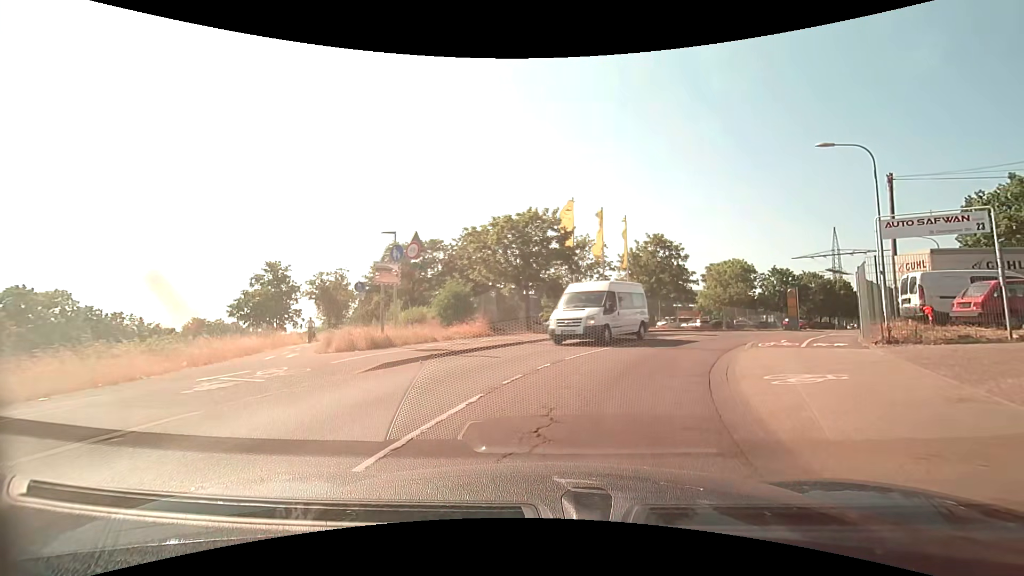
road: tertiary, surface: asphalt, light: Day
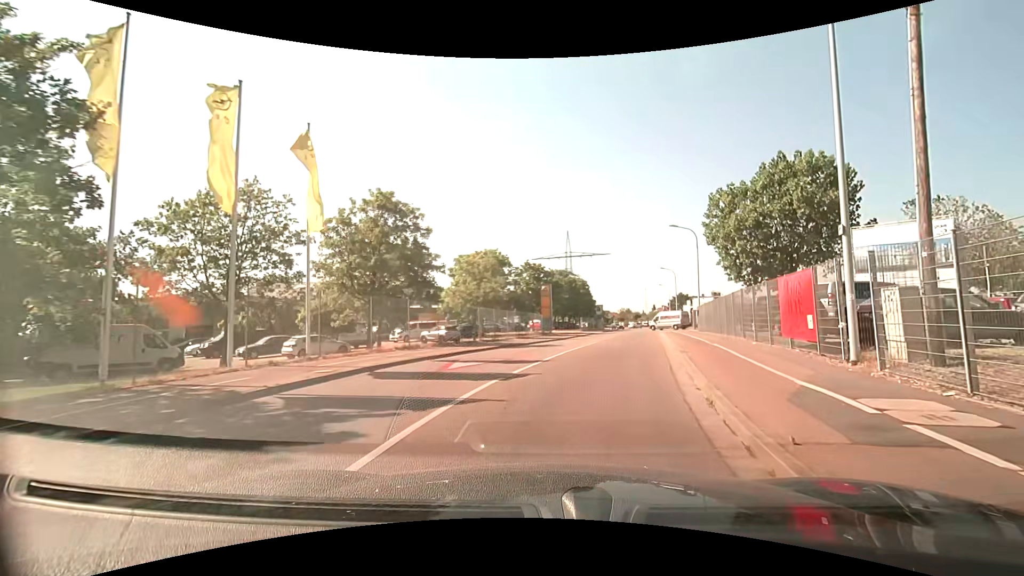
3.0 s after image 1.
(+4.7, +18.0) m; +29°
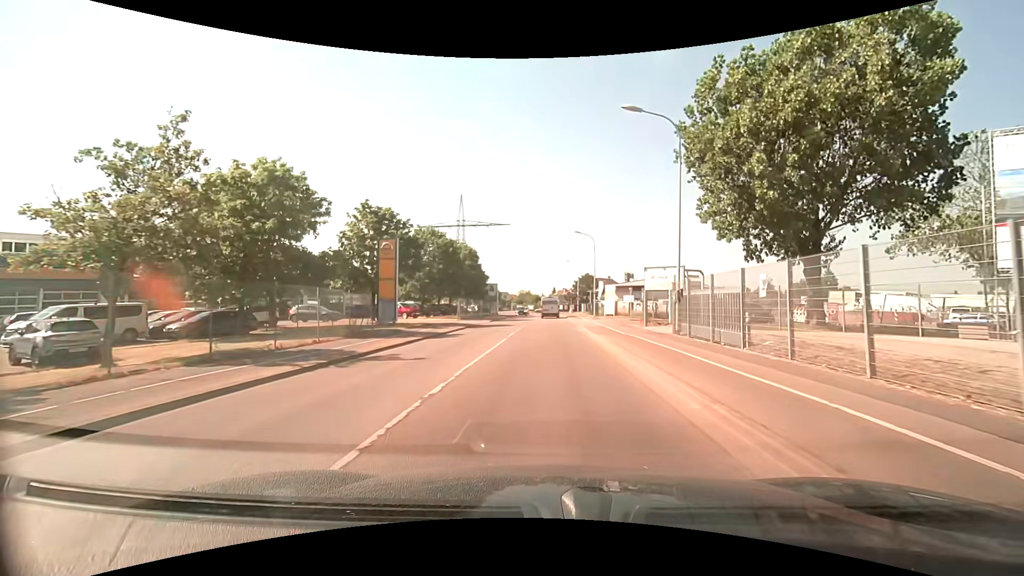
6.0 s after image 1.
(+3.4, +25.3) m; +10°
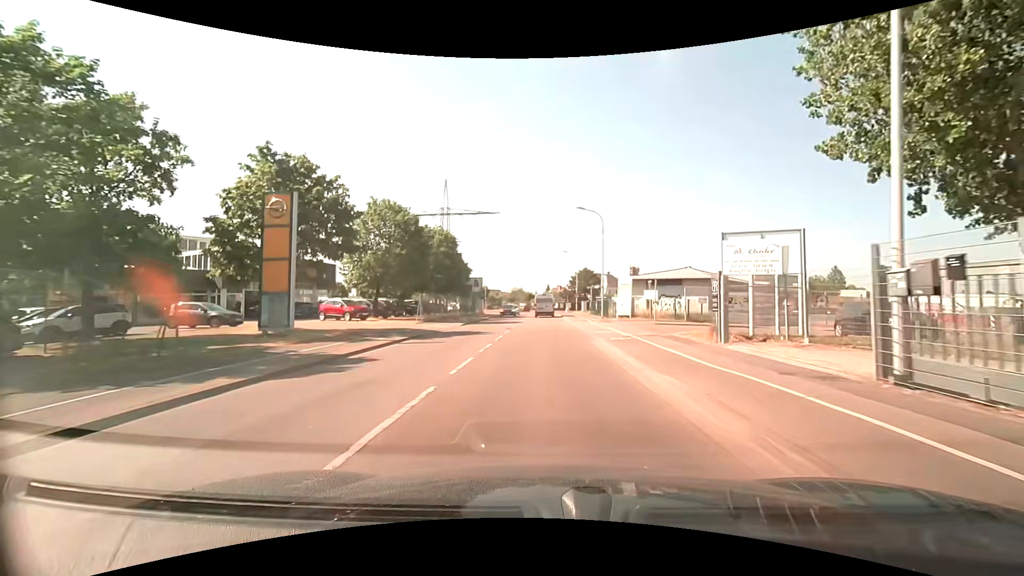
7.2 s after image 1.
(+0.1, +12.8) m; +1°
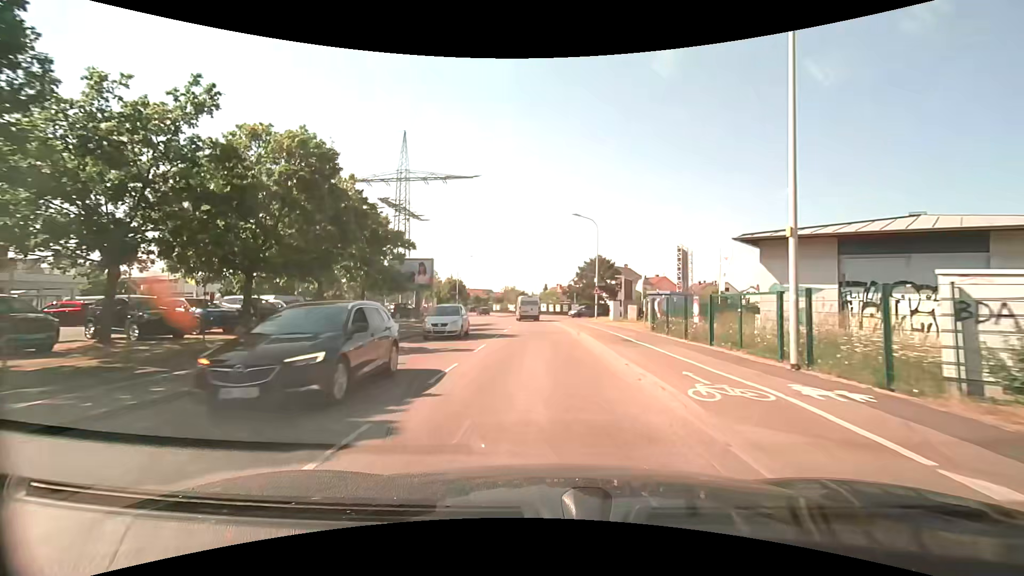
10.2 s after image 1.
(+0.3, +32.2) m; +1°
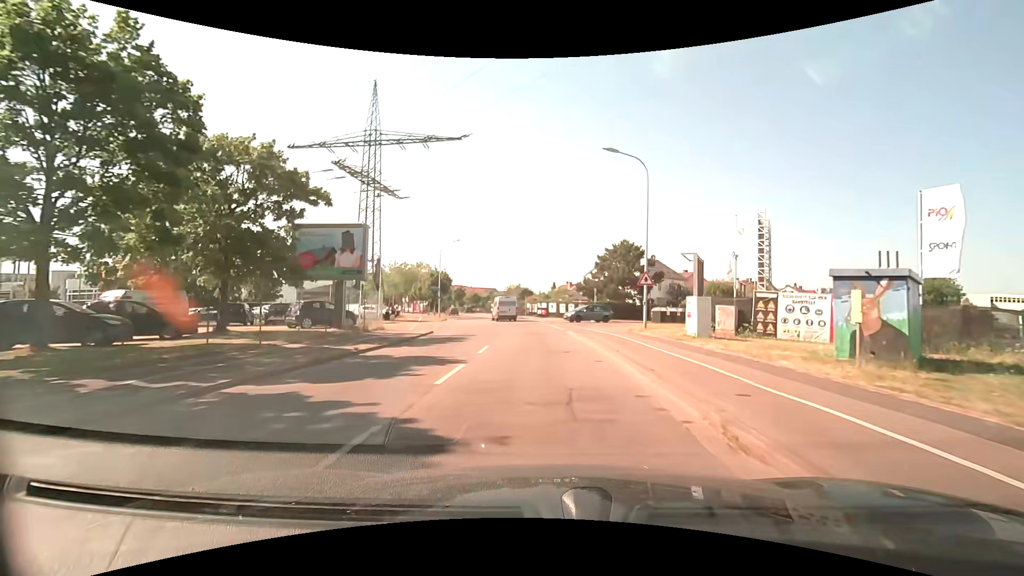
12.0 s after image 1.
(-0.3, +18.2) m; -1°
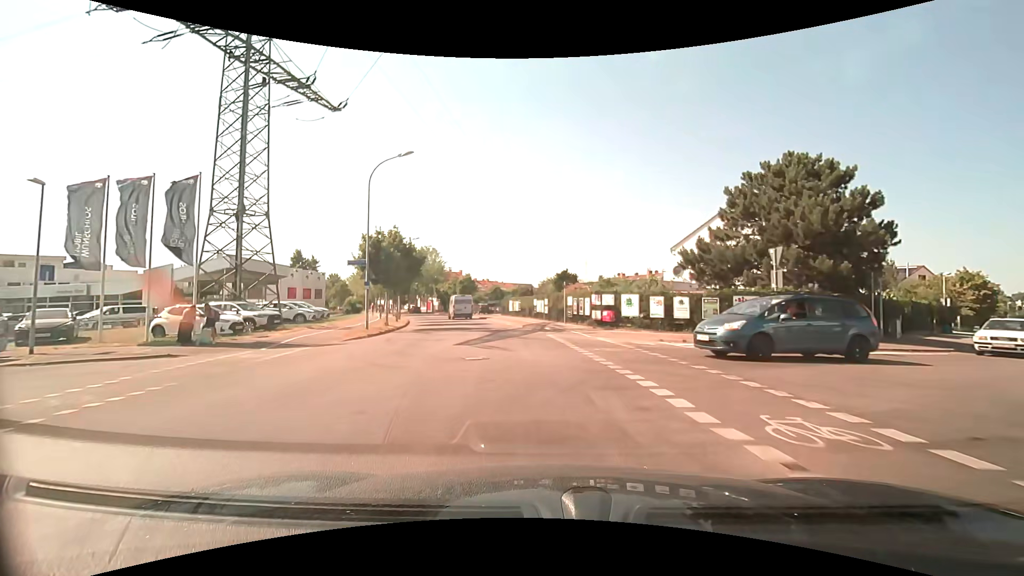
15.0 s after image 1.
(-1.0, +33.4) m; -5°
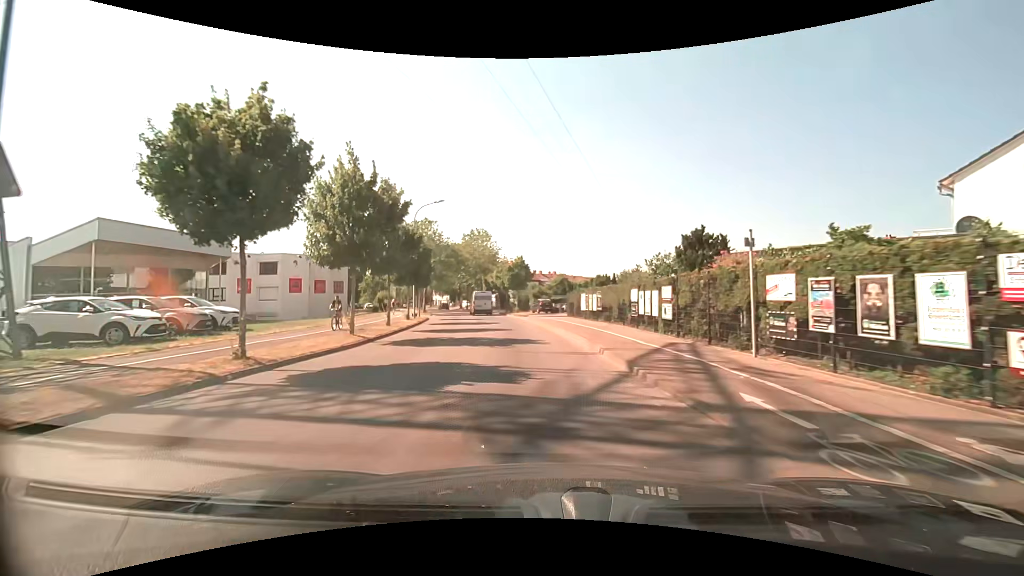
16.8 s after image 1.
(-1.2, +20.5) m; -8°
(0, +10) (-1, +20) (-2, +30) (-4, +40) (-6, +50) (-8, +59) (-10, +69) (-13, +79) (-15, +88) (-18, +98) m
